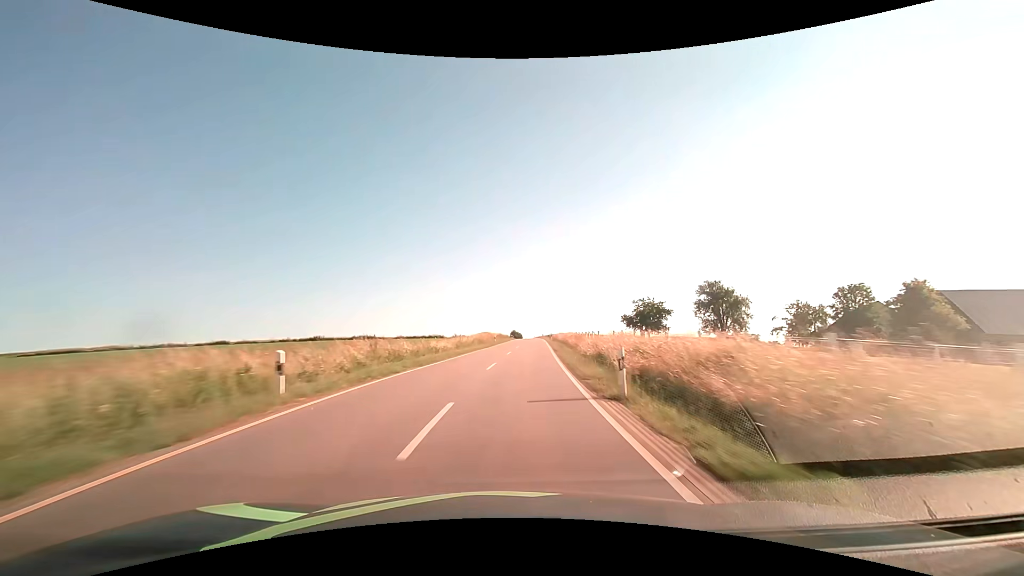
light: Day
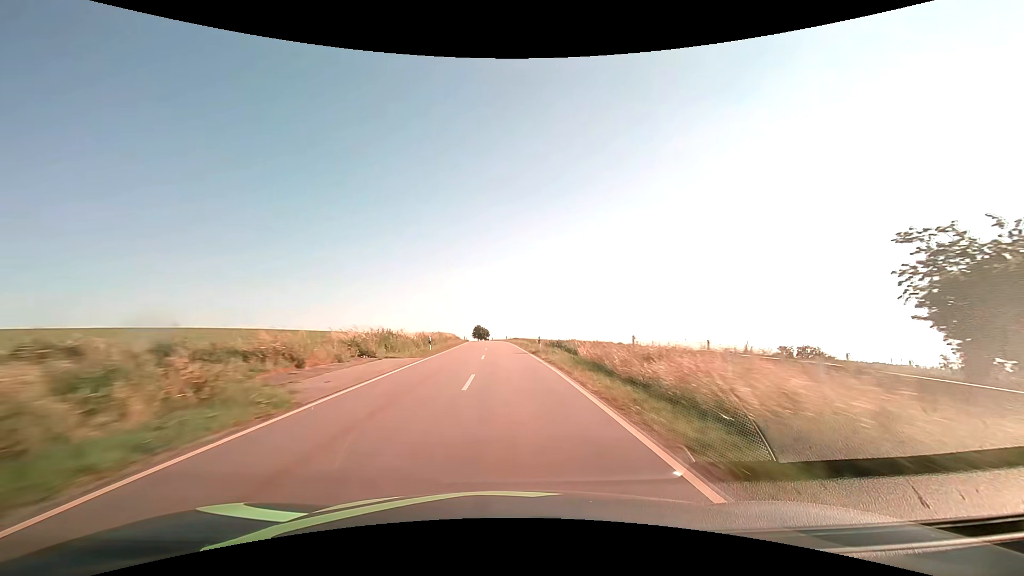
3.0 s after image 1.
(+4.6, +79.1) m; +4°
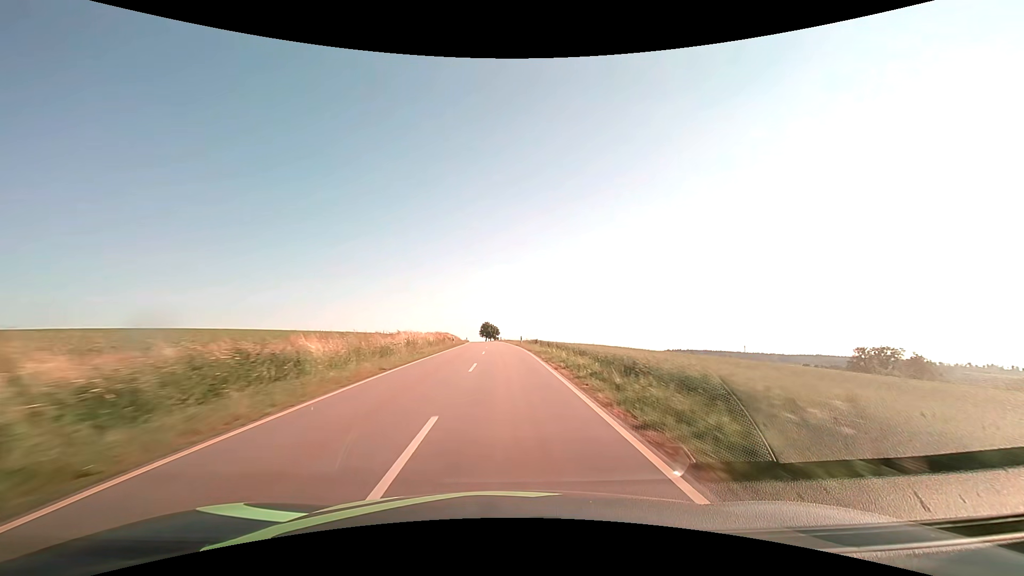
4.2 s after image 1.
(-0.3, +31.8) m; -1°
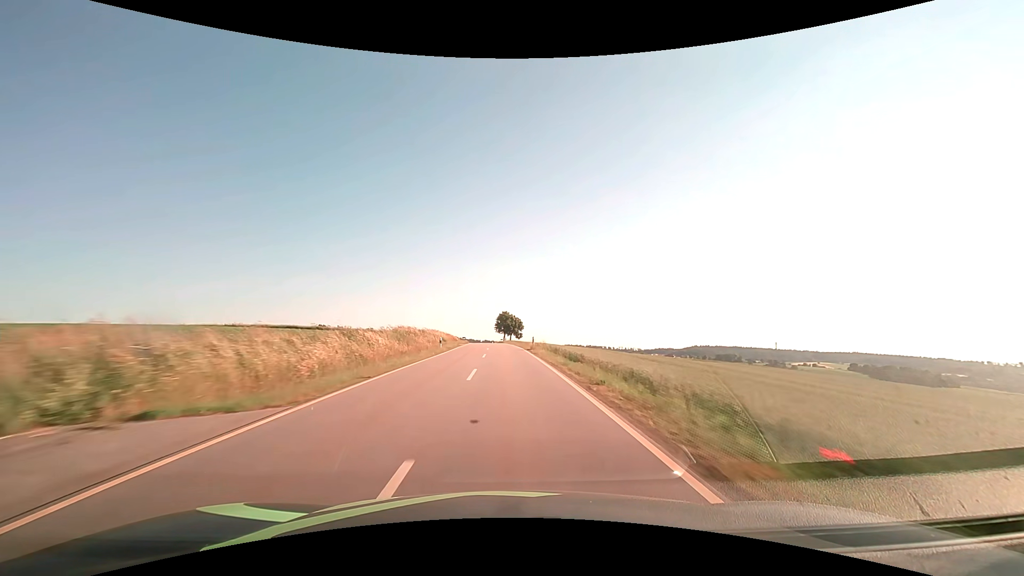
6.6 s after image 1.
(-1.6, +63.5) m; -2°
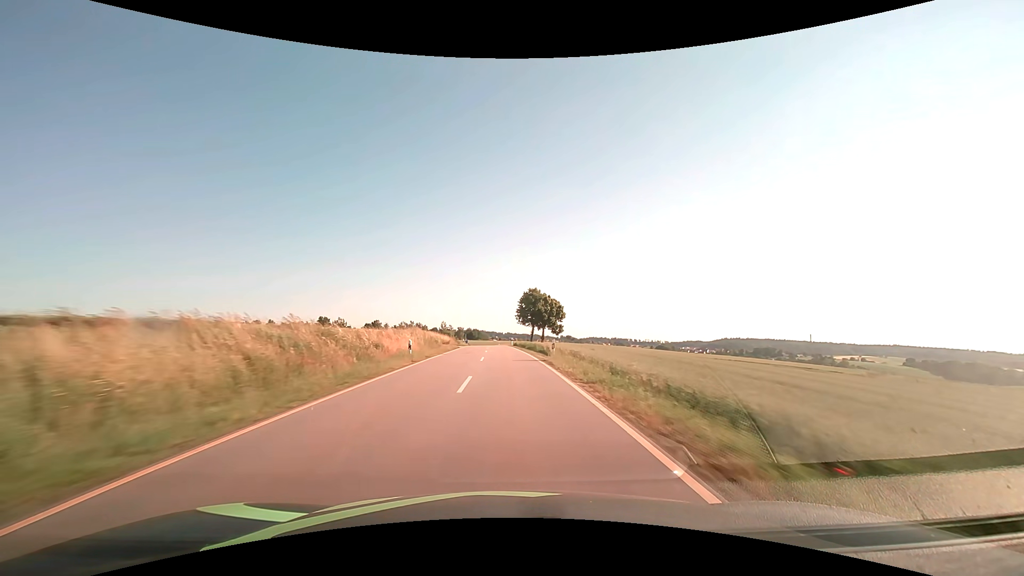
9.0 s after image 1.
(-1.5, +63.5) m; -3°
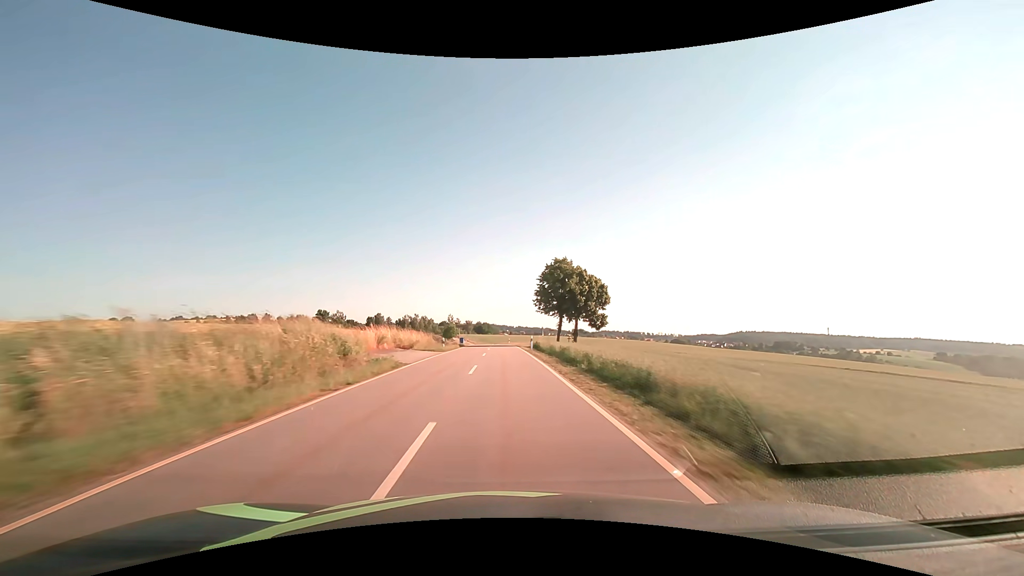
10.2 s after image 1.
(-0.4, +31.8) m; -1°
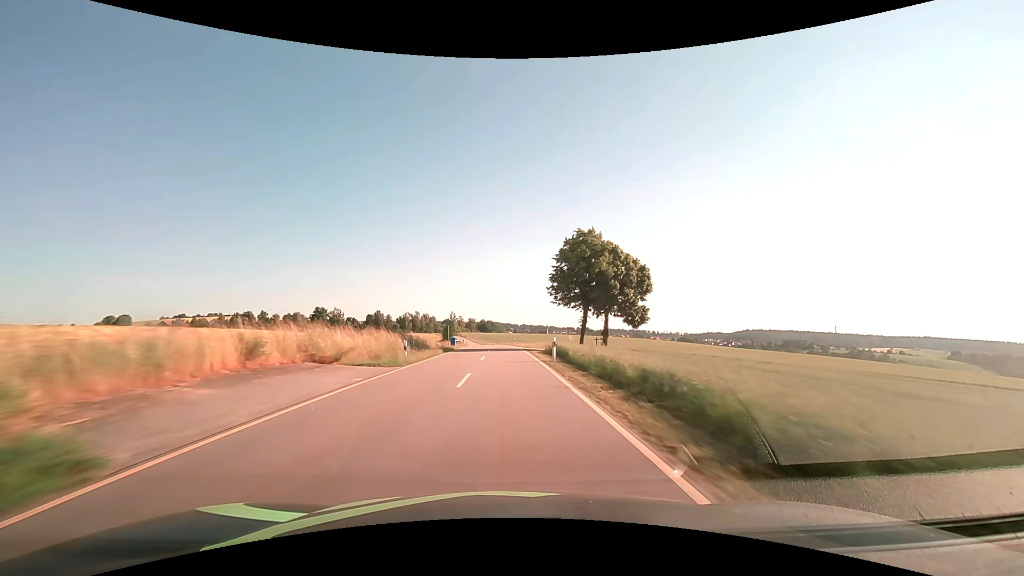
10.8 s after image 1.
(-0.1, +16.0) m; 0°
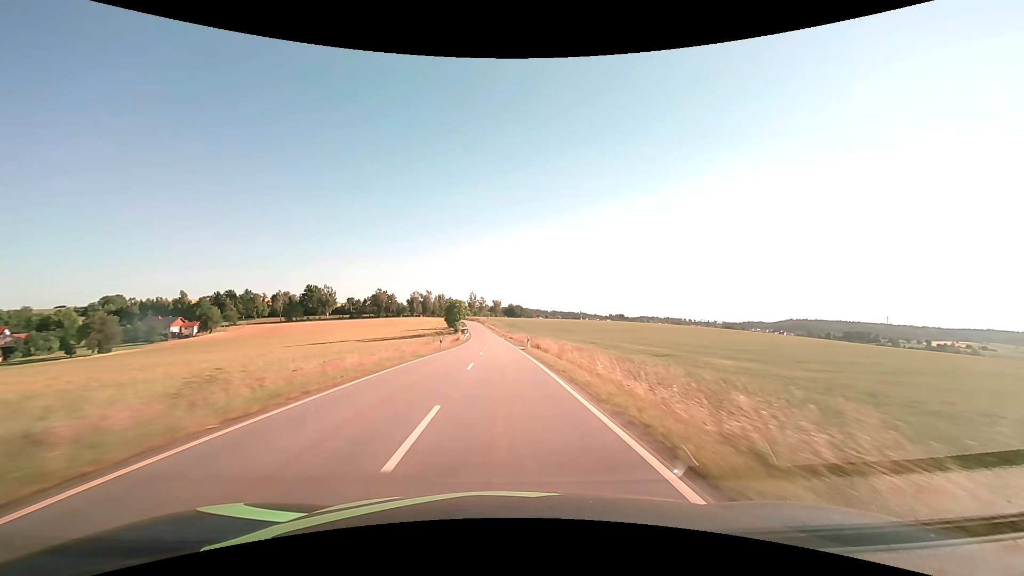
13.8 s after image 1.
(-2.1, +80.0) m; -3°
(0, +10) (0, +20) (0, +30) (-1, +40) (-1, +50) (-1, +60) (-2, +70) (-2, +80) (-3, +90) (-3, +100) m
